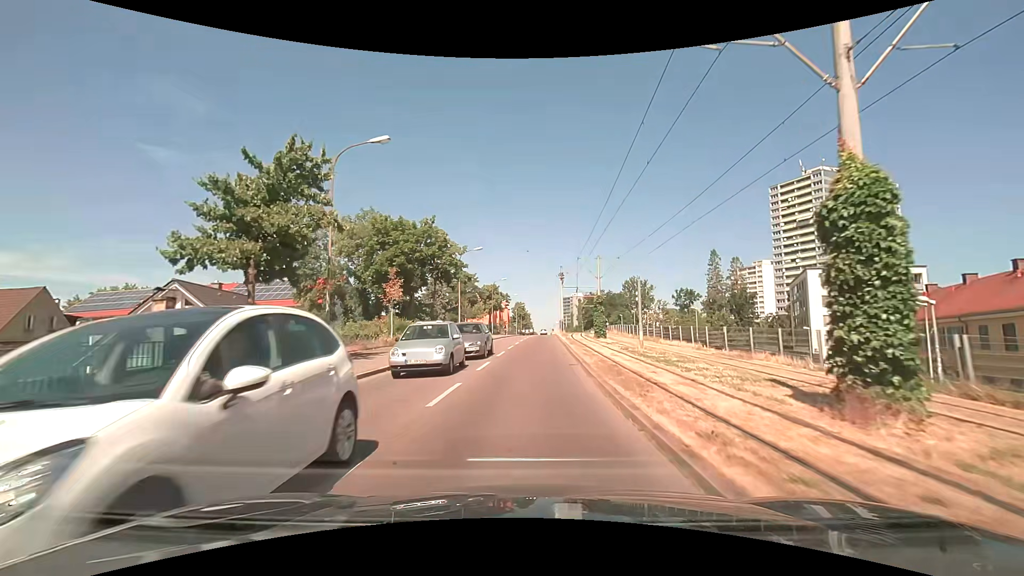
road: tertiary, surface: asphalt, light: Day
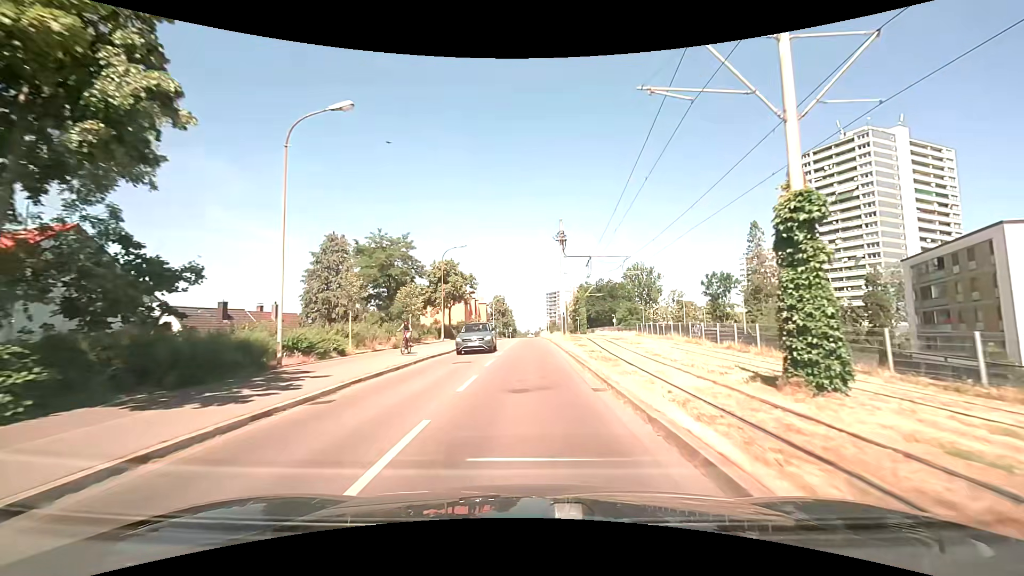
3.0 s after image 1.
(+0.7, +34.3) m; +2°
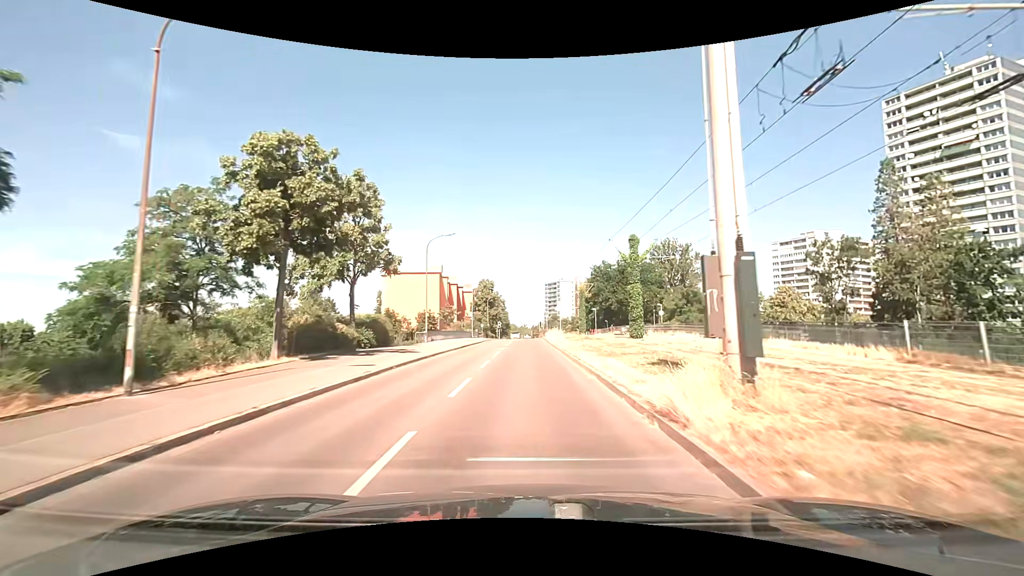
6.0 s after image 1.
(+0.2, +37.0) m; +1°
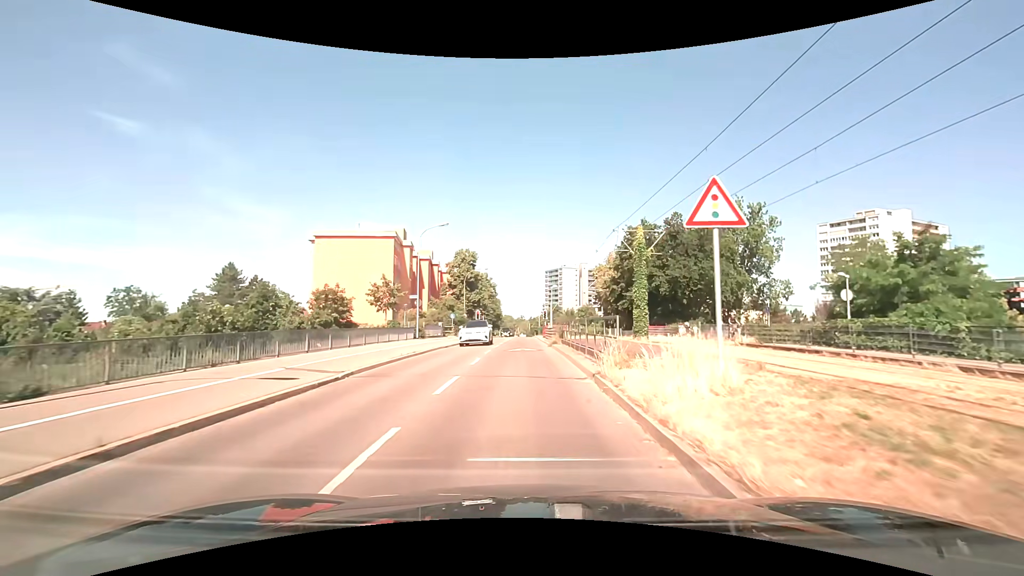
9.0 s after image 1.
(0.0, +35.8) m; 0°
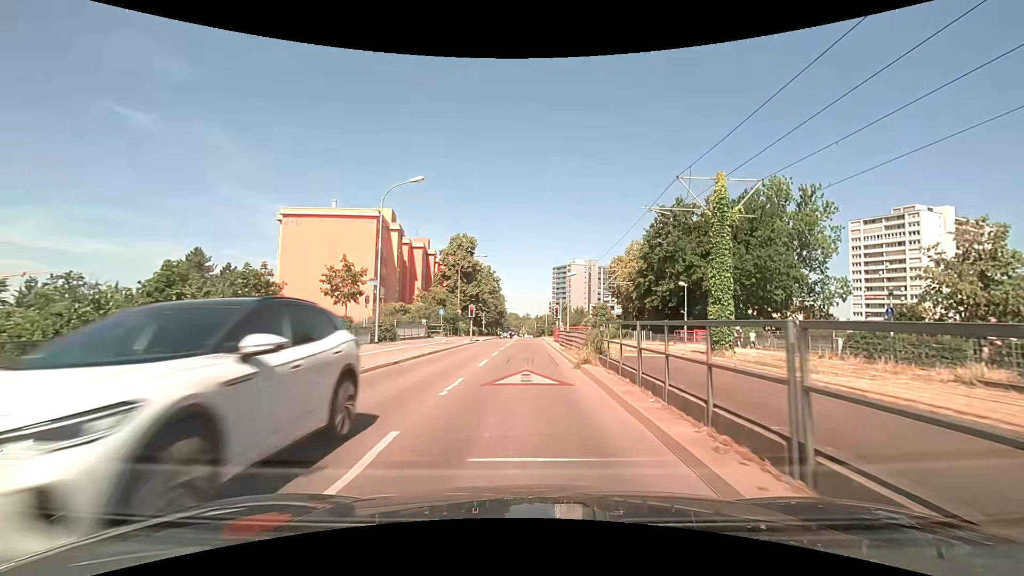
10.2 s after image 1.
(-0.1, +11.9) m; -1°
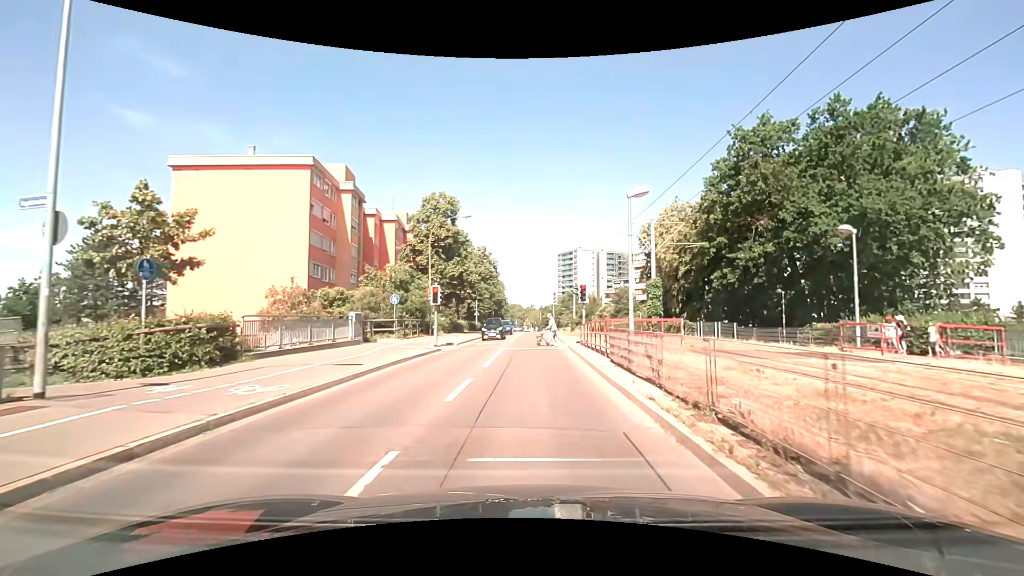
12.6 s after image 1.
(0.0, +18.8) m; 0°
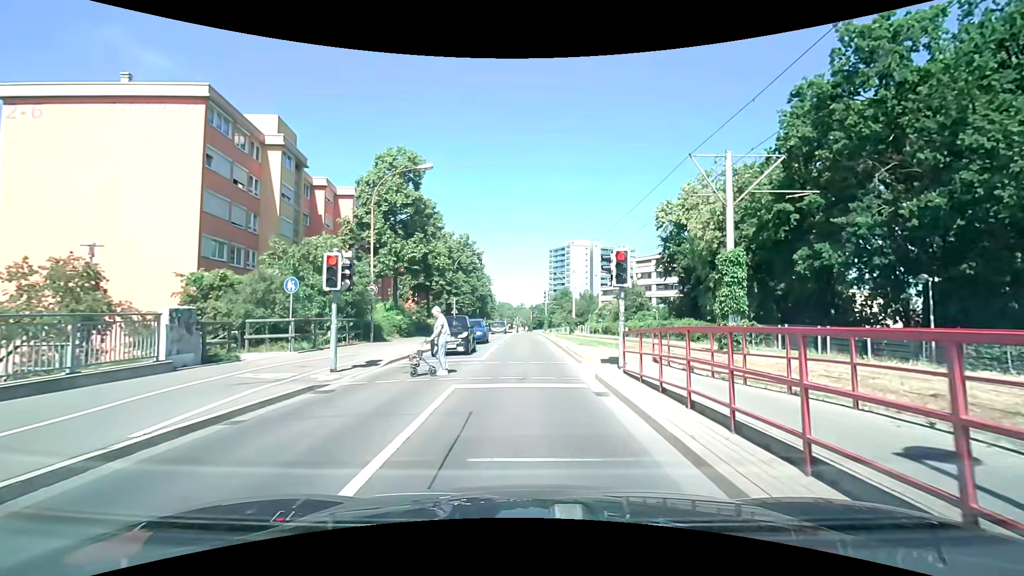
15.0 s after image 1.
(+0.1, +12.4) m; +1°
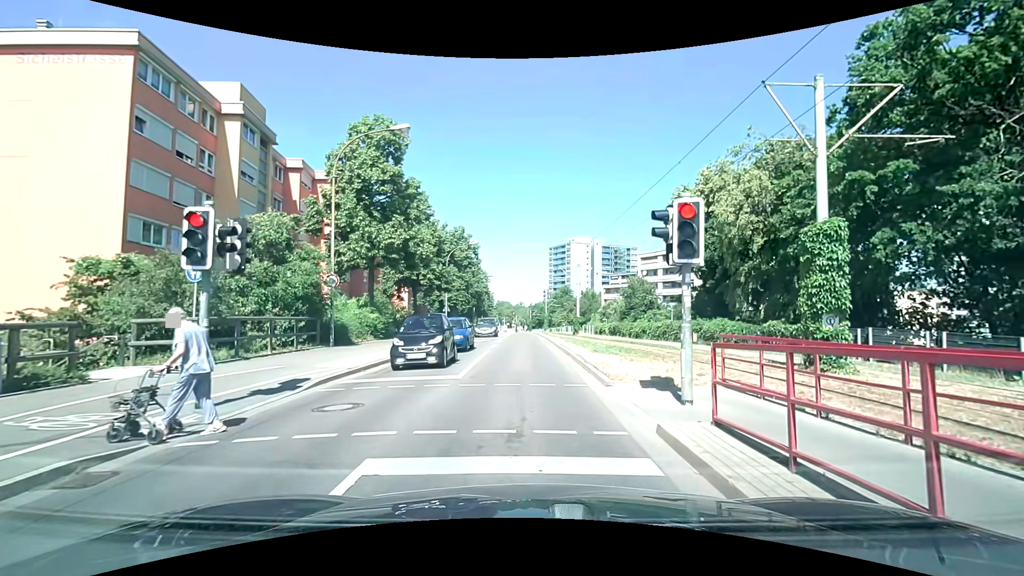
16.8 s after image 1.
(0.0, +5.2) m; 0°
(0, +10) (0, +20) (0, +30) (0, +40) (-1, +50) (-1, +60) (-1, +70) (-1, +80) (-2, +90) (-2, +100) m
